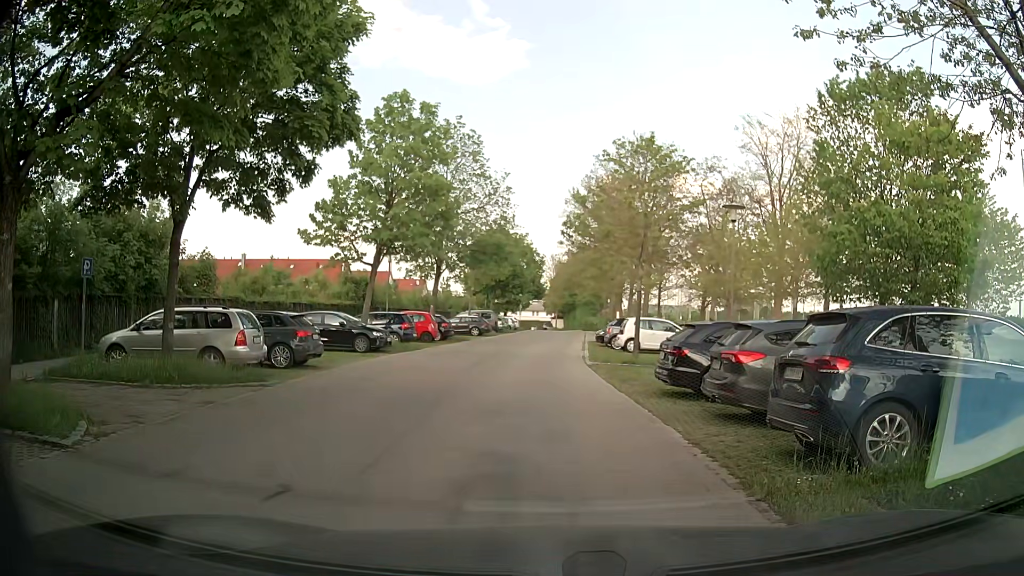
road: residential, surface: asphalt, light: Day
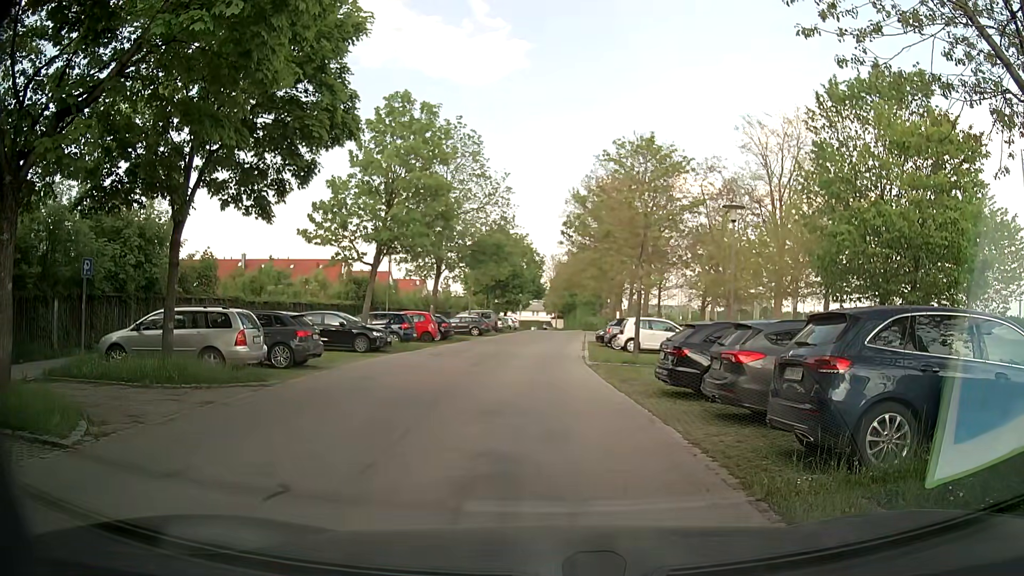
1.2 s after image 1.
(0.0, 0.0) m; 0°
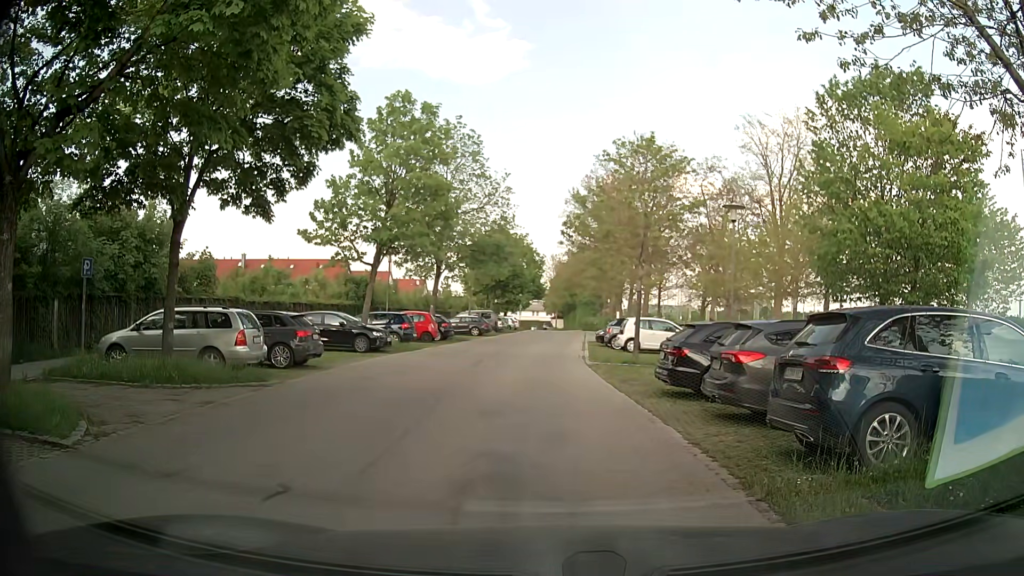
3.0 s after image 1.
(0.0, 0.0) m; 0°
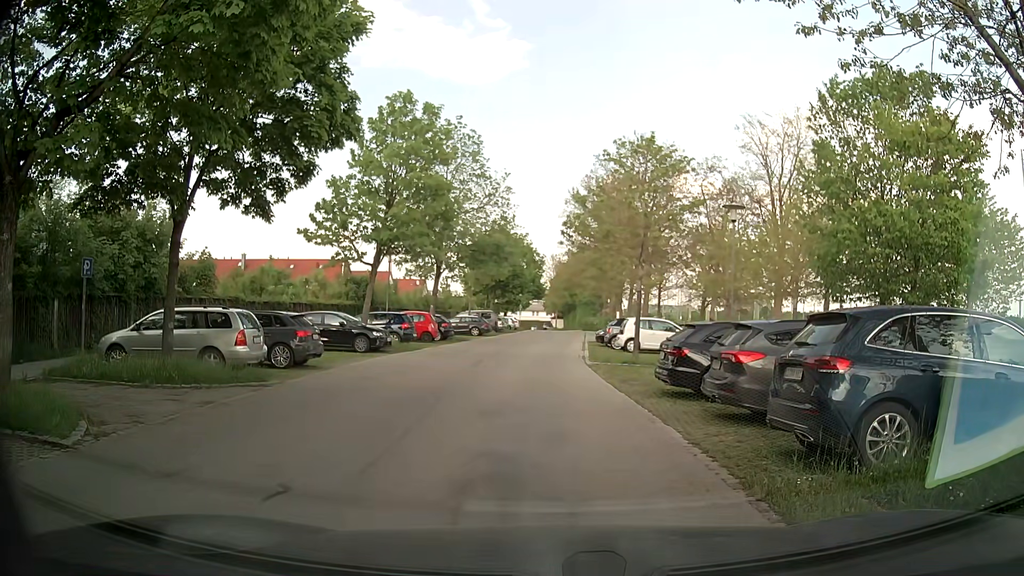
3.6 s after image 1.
(0.0, 0.0) m; 0°
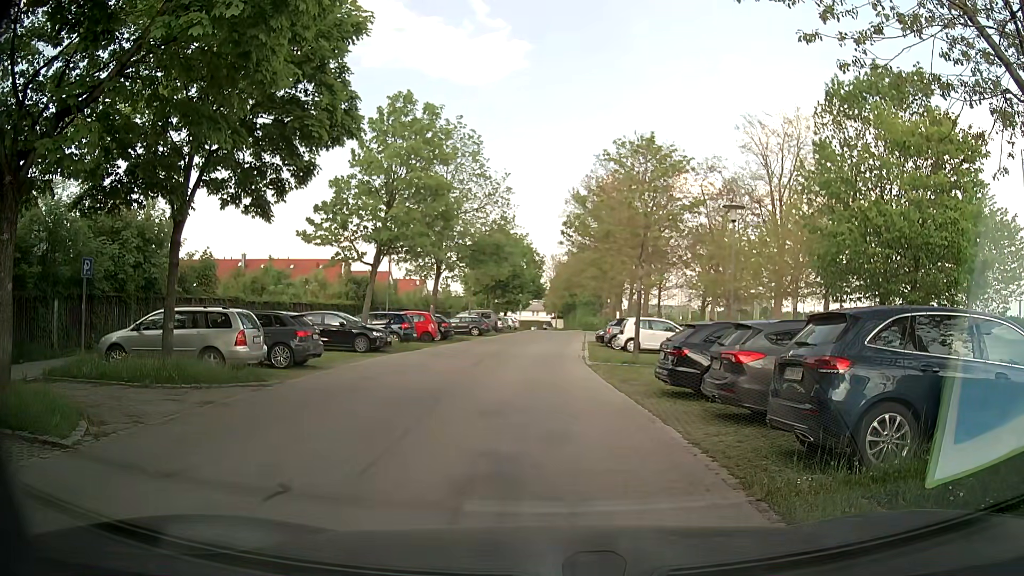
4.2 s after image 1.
(0.0, 0.0) m; 0°
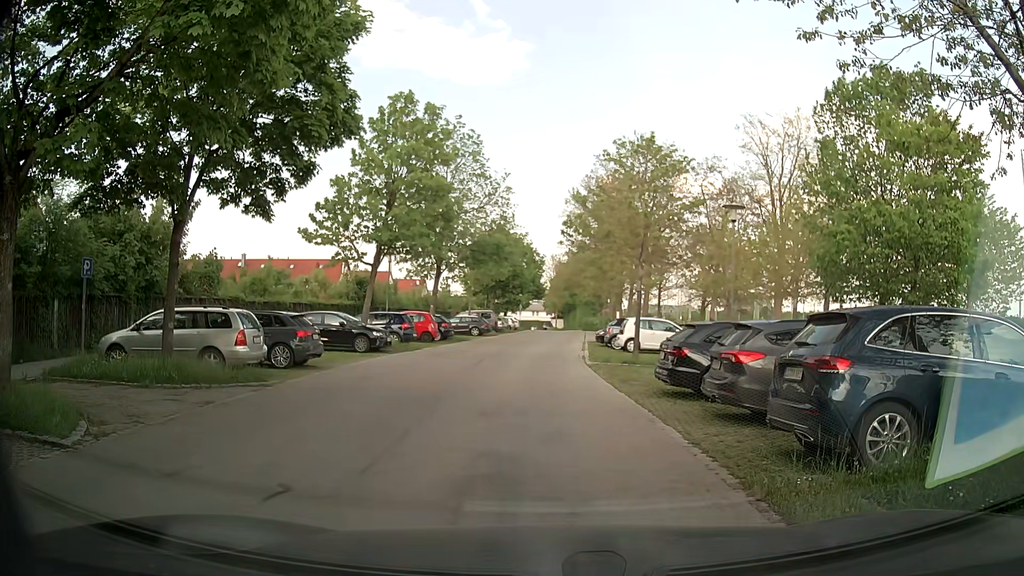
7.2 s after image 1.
(0.0, 0.0) m; 0°
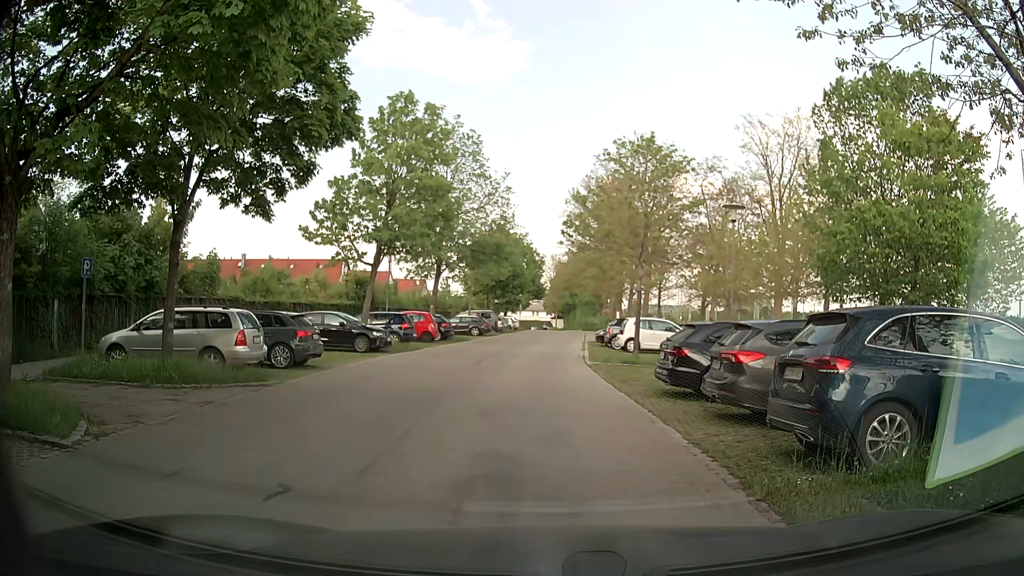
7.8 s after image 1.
(0.0, 0.0) m; 0°
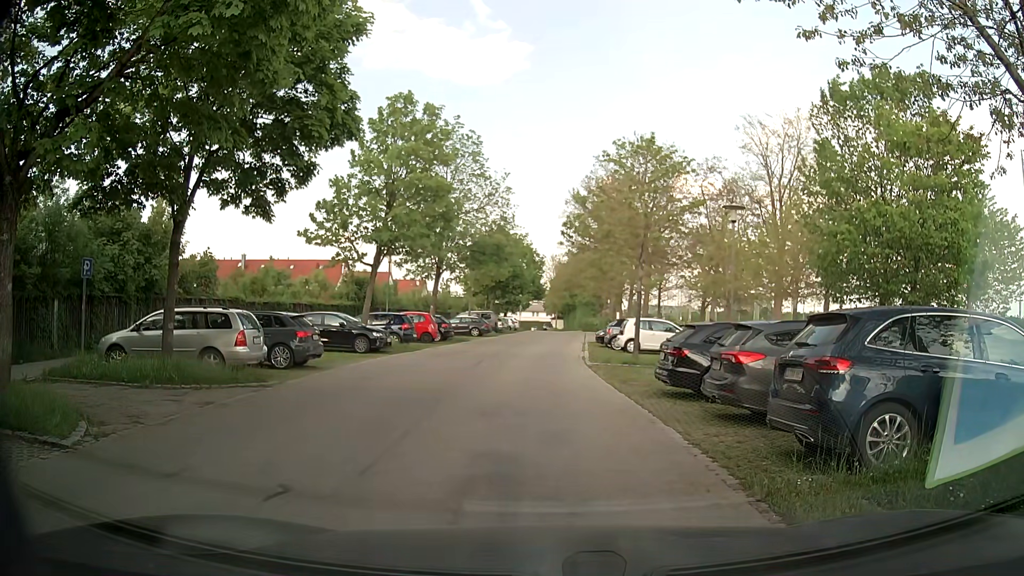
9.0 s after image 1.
(0.0, 0.0) m; 0°
